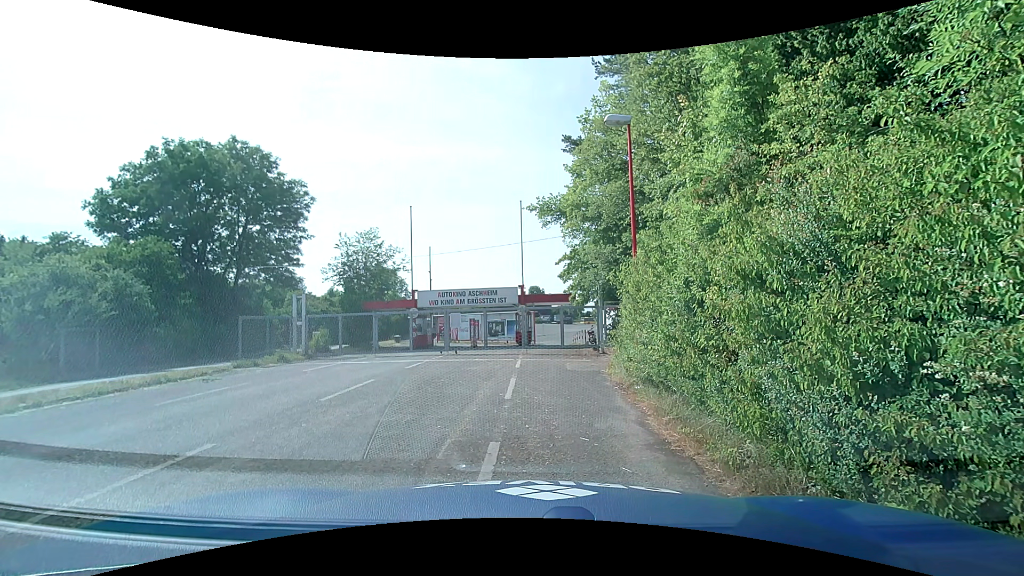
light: Day
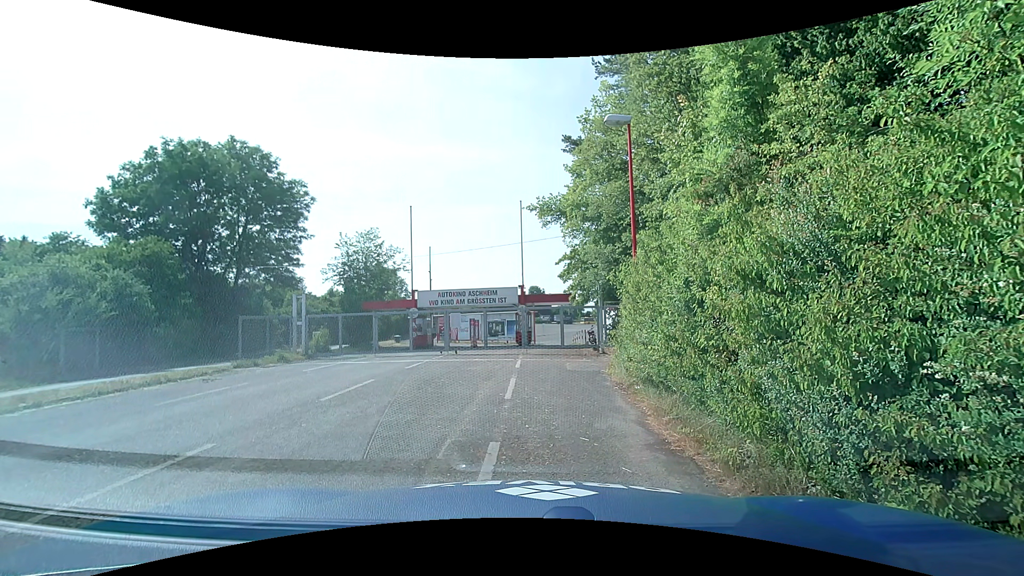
(0.0, 0.0) m; 0°
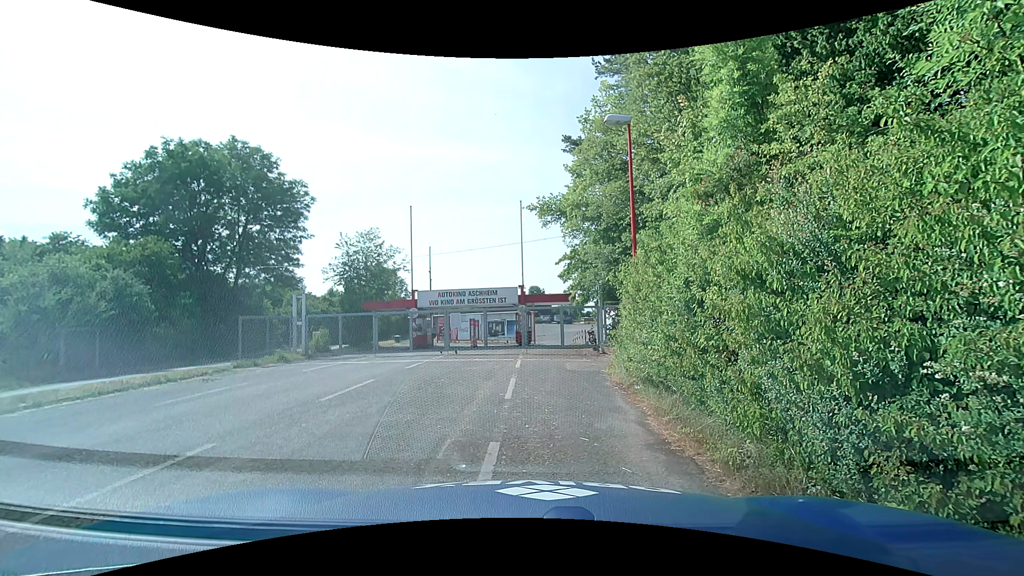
(0.0, 0.0) m; 0°
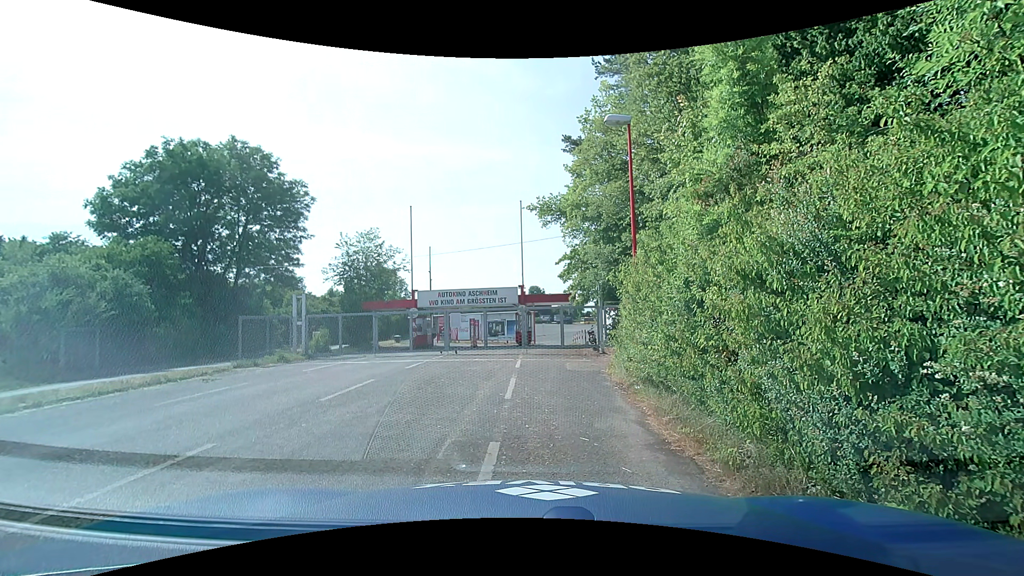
(0.0, 0.0) m; 0°
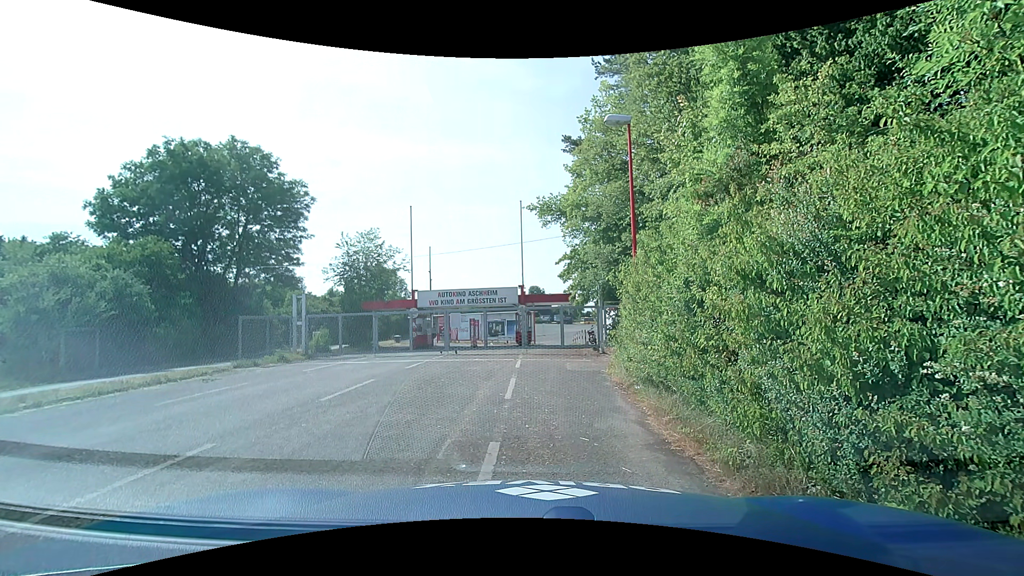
(0.0, 0.0) m; 0°
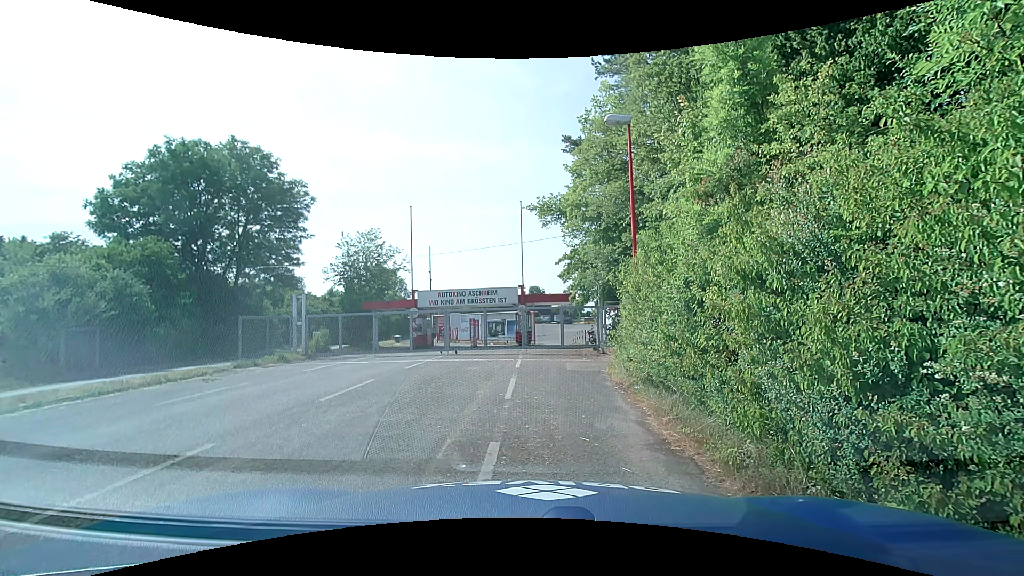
(0.0, 0.0) m; 0°
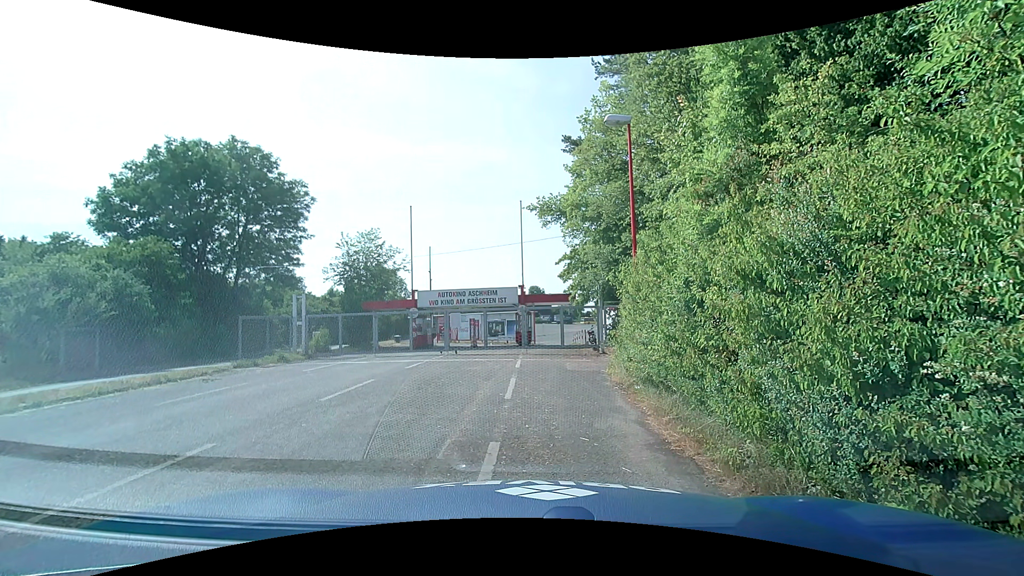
(0.0, 0.0) m; 0°
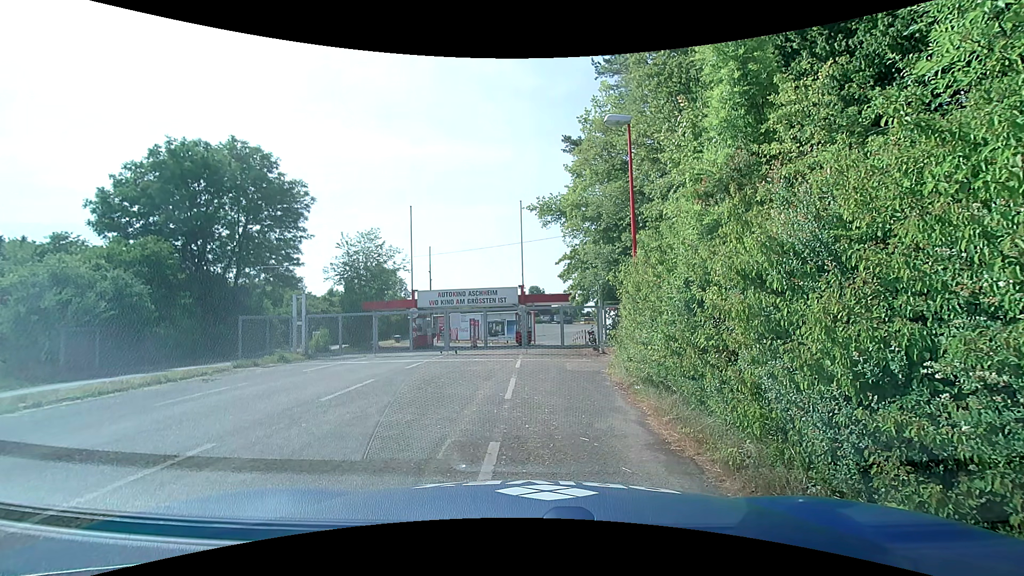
(0.0, 0.0) m; 0°
